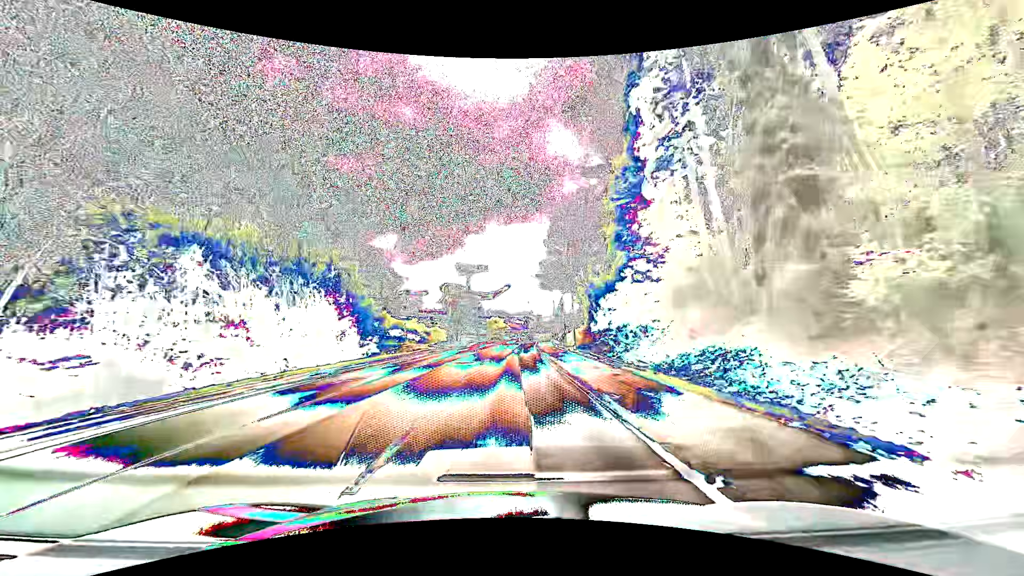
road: tertiary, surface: asphalt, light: Day
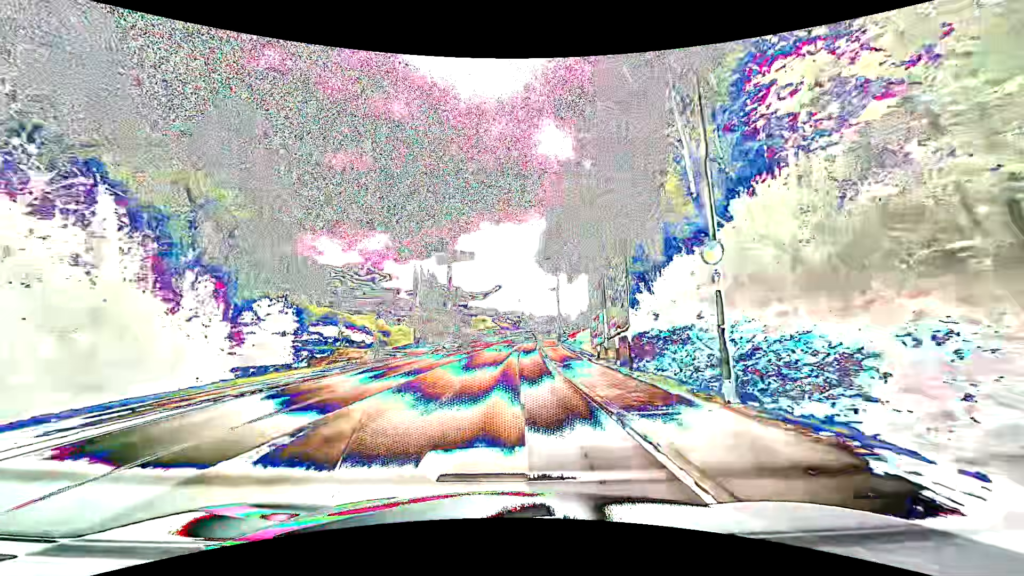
(+0.3, +22.8) m; +1°
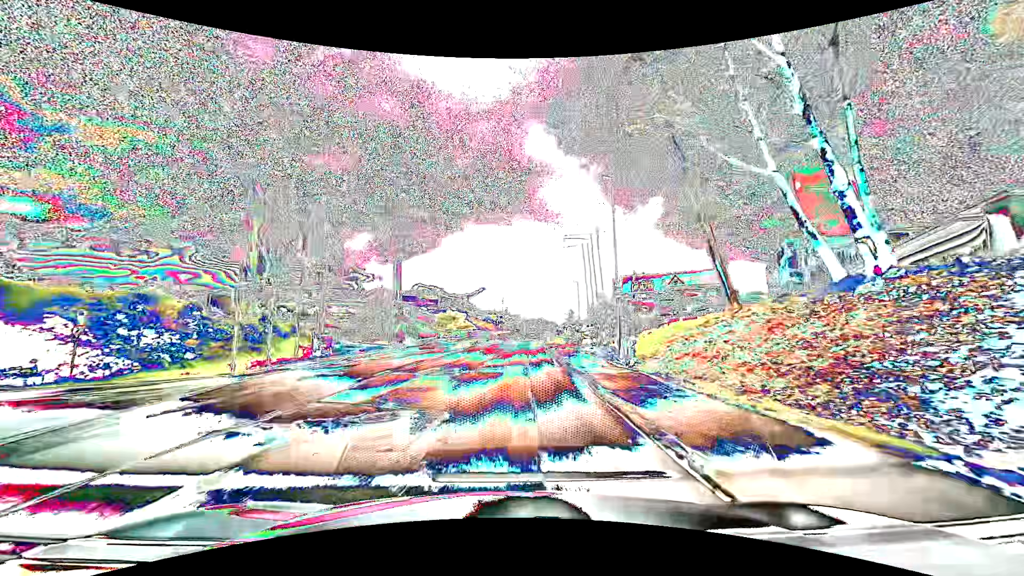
(+0.6, +38.0) m; +2°
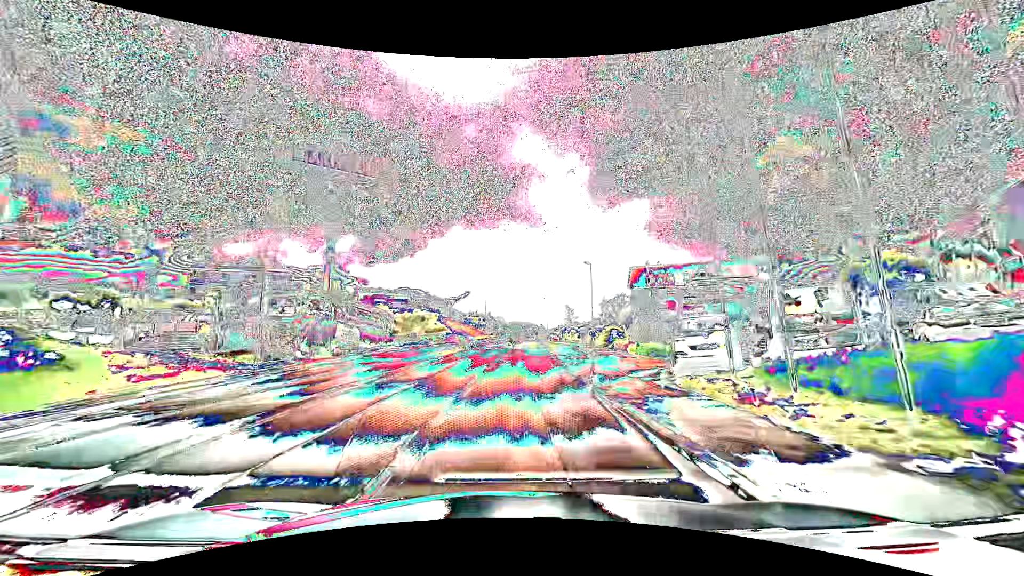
(+0.3, +22.7) m; +2°
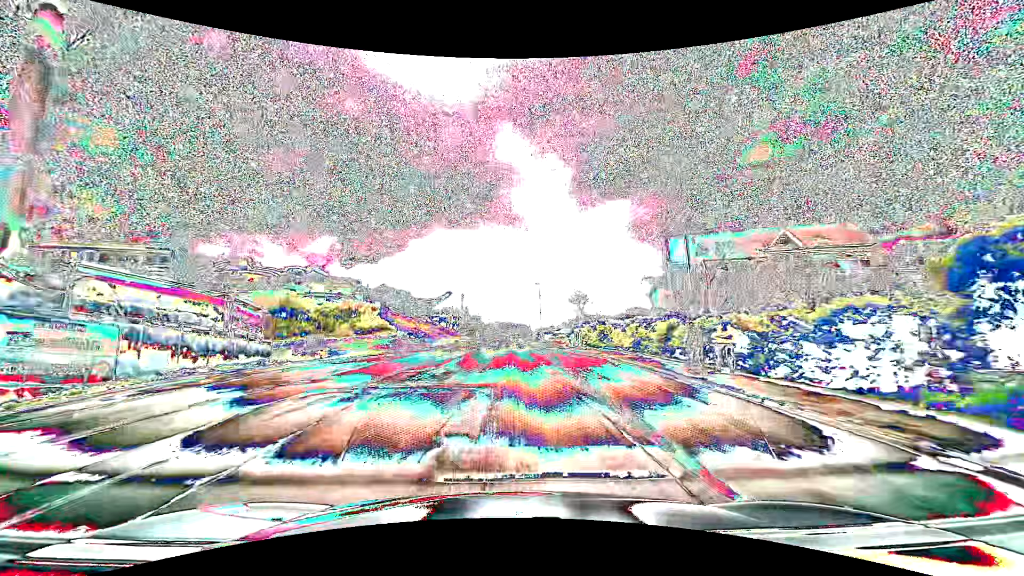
(+0.7, +30.4) m; +2°
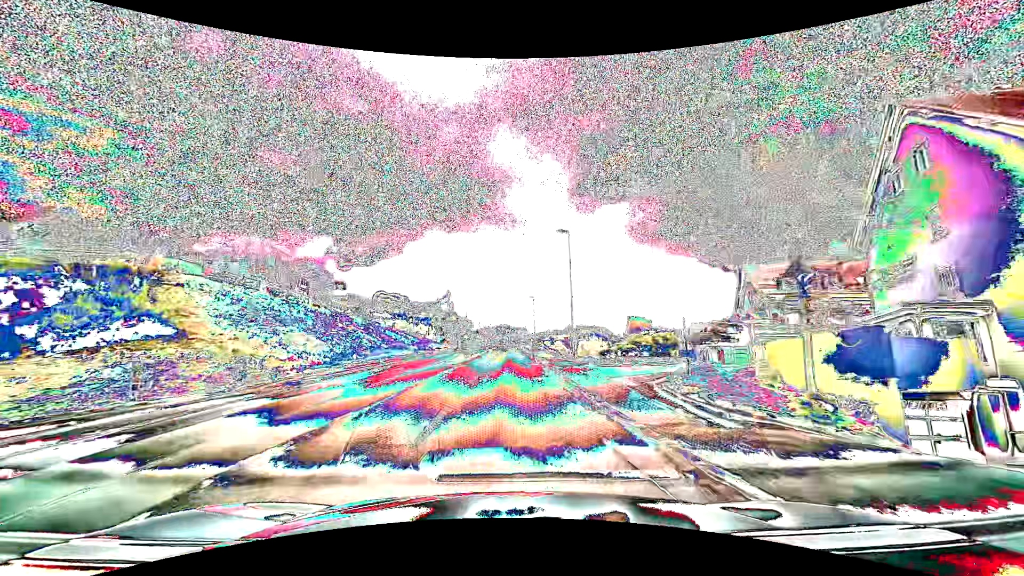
(+0.4, +38.0) m; 0°
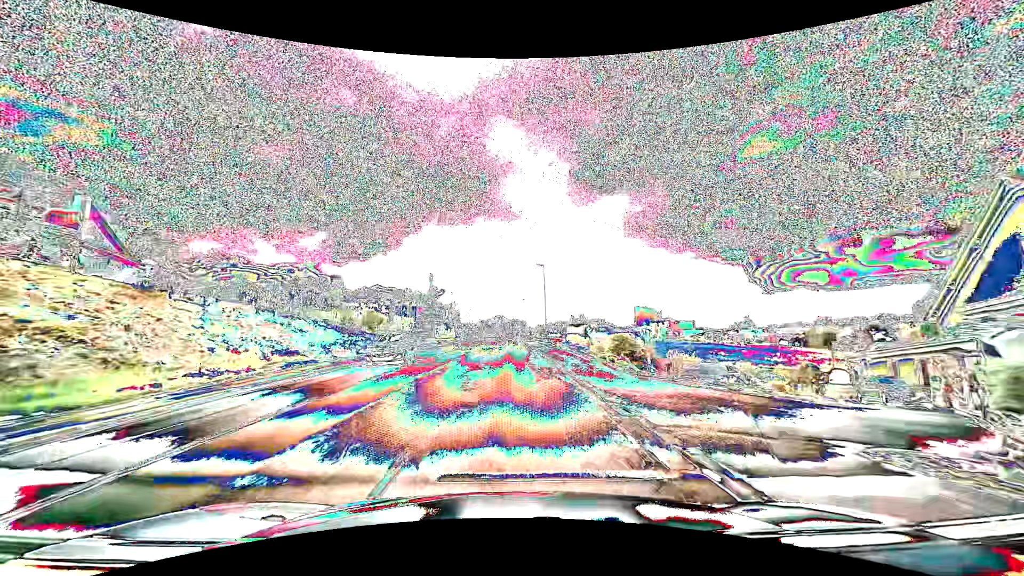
(+0.1, +30.6) m; 0°
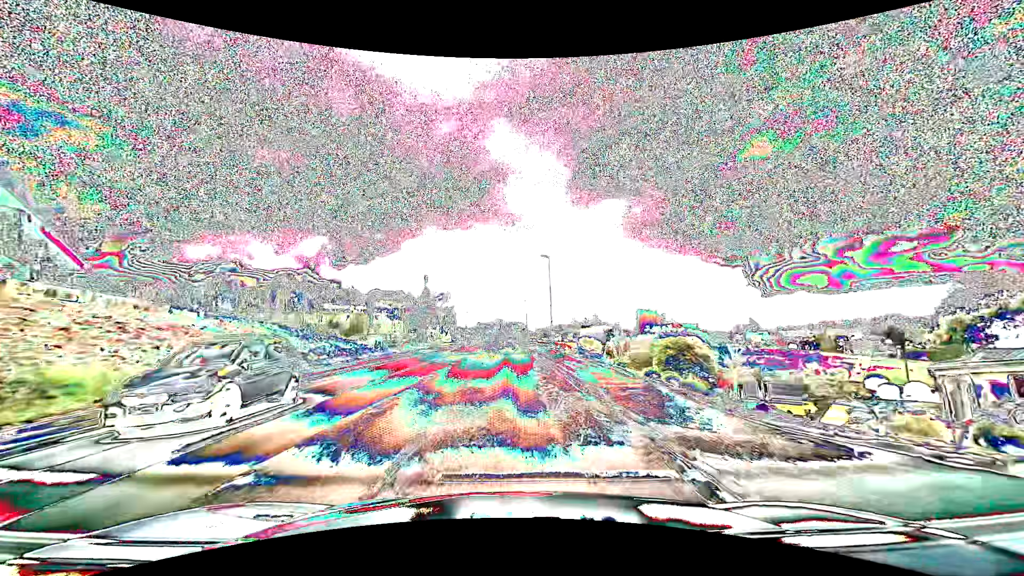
(0.0, +7.7) m; 0°
(0, +10) (0, +20) (0, +30) (0, +40) (0, +50) (0, +60) (0, +70) (0, +80) (0, +90) (0, +100) m
